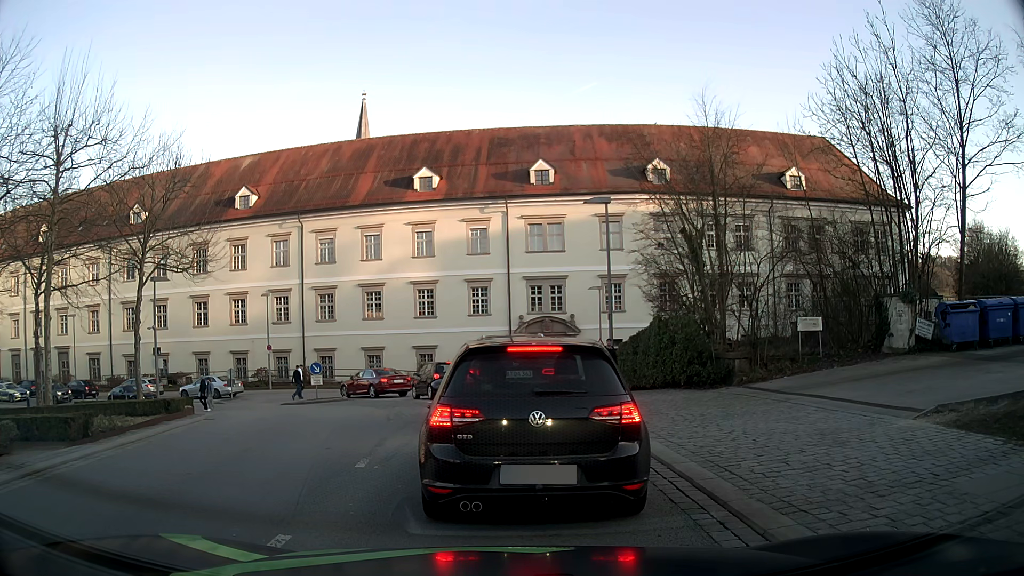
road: tertiary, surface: asphalt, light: Day
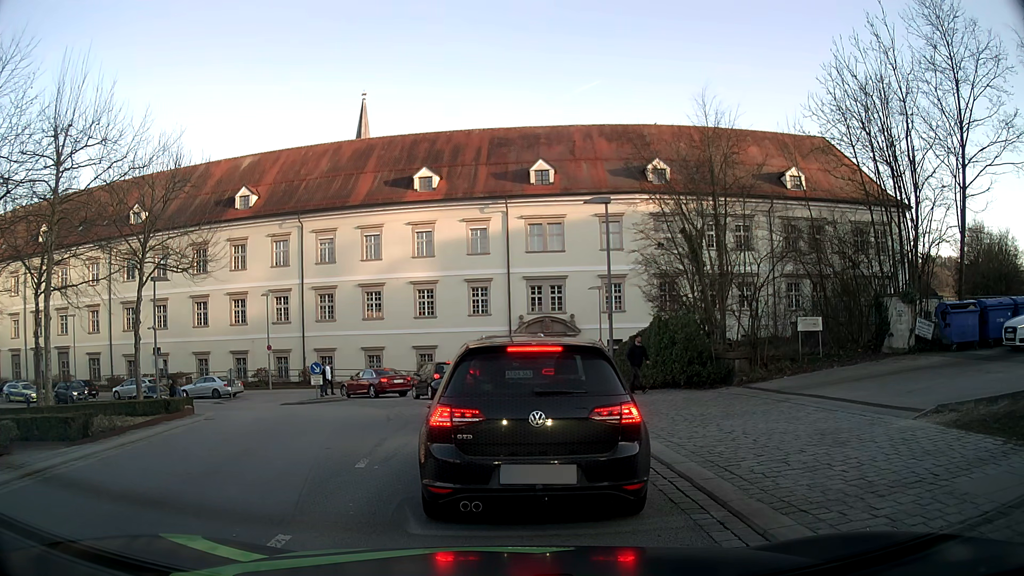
(0.0, 0.0) m; 0°
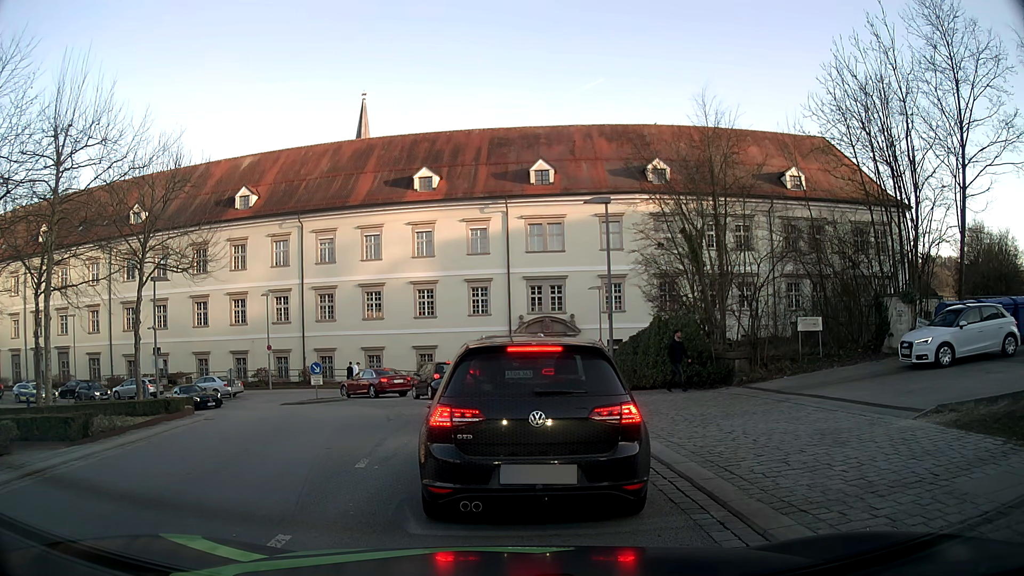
(0.0, 0.0) m; 0°
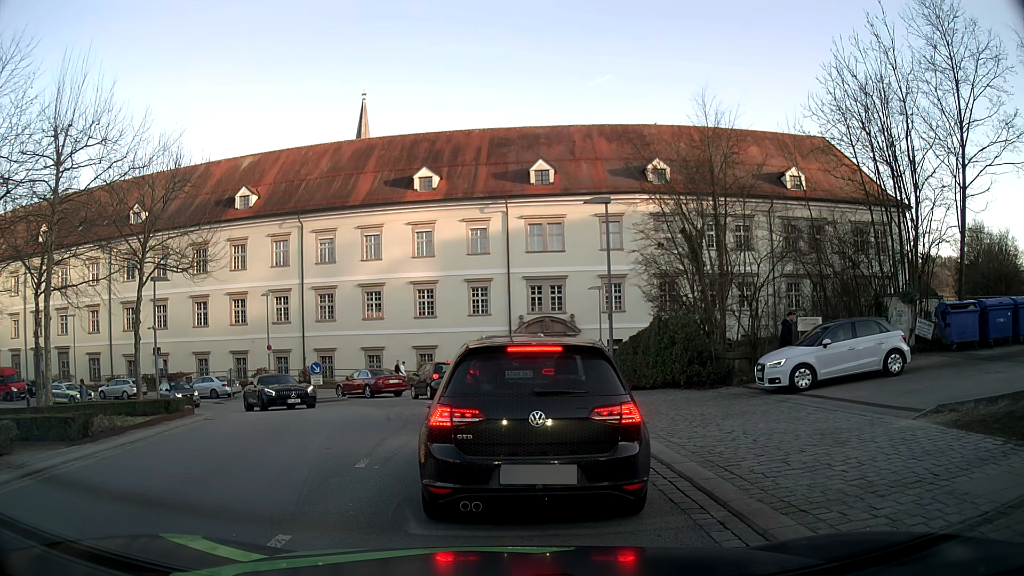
(0.0, 0.0) m; 0°
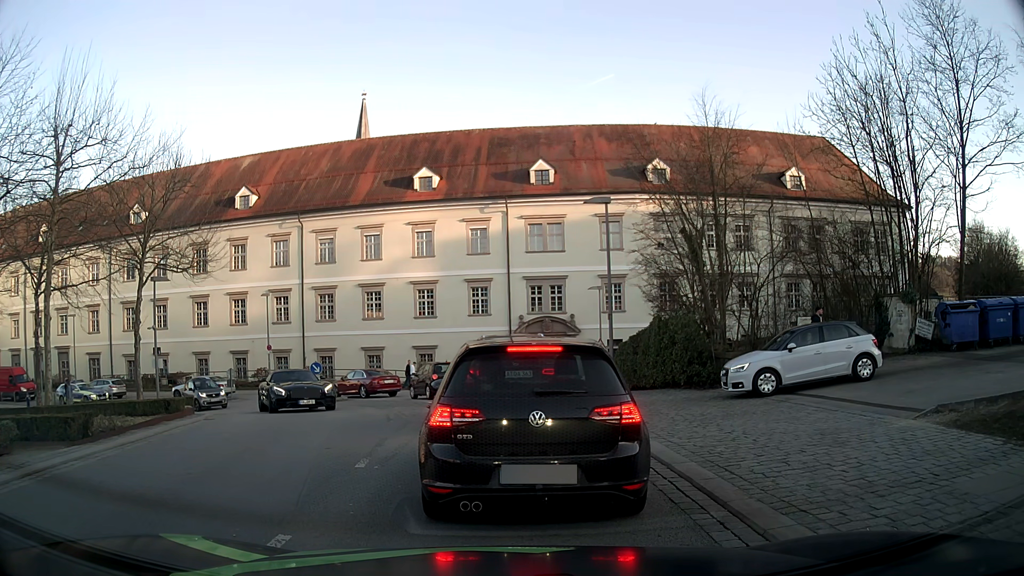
(0.0, 0.0) m; 0°
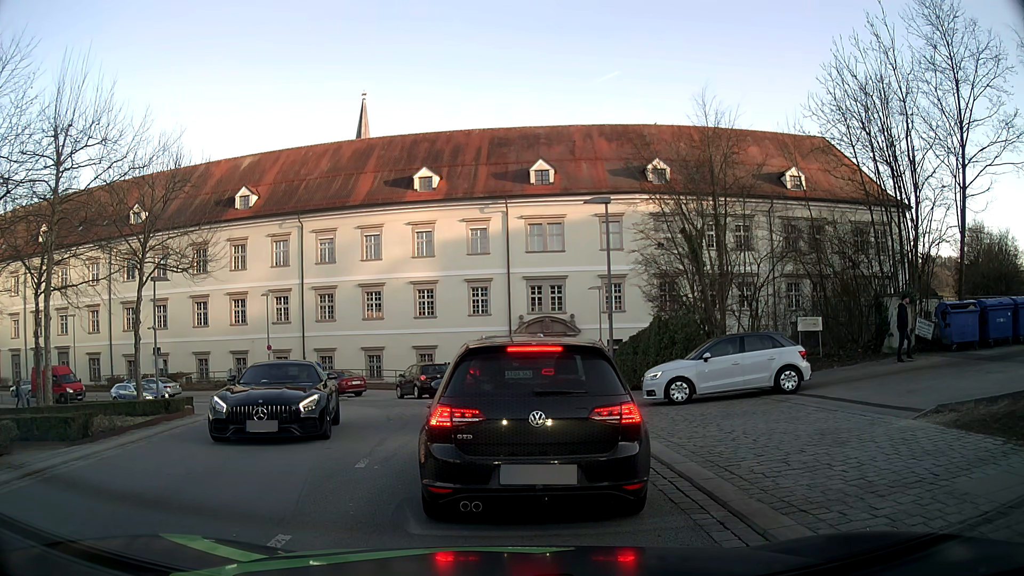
(0.0, 0.0) m; 0°
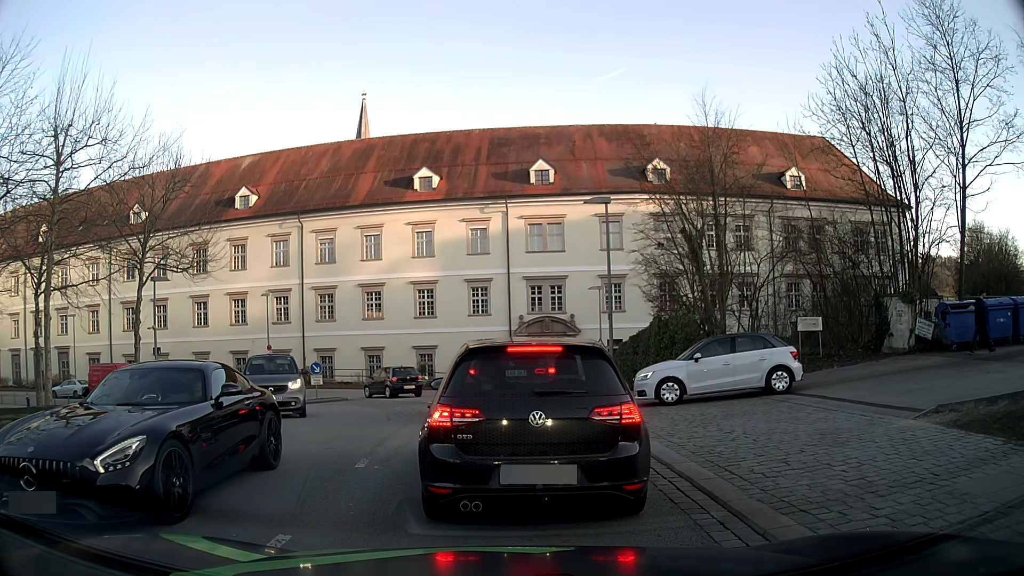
(0.0, 0.0) m; 0°
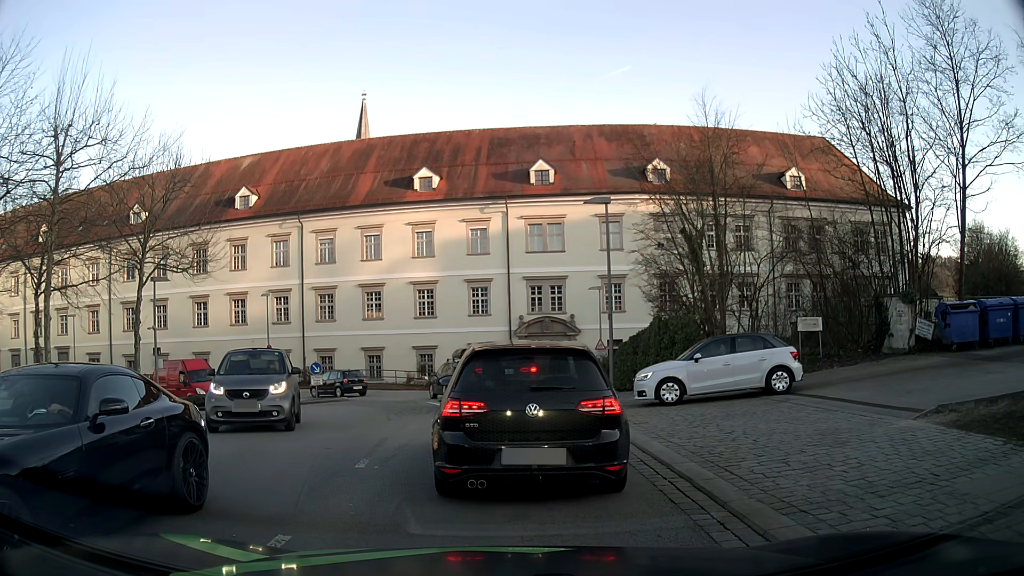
(0.0, 0.0) m; 0°
